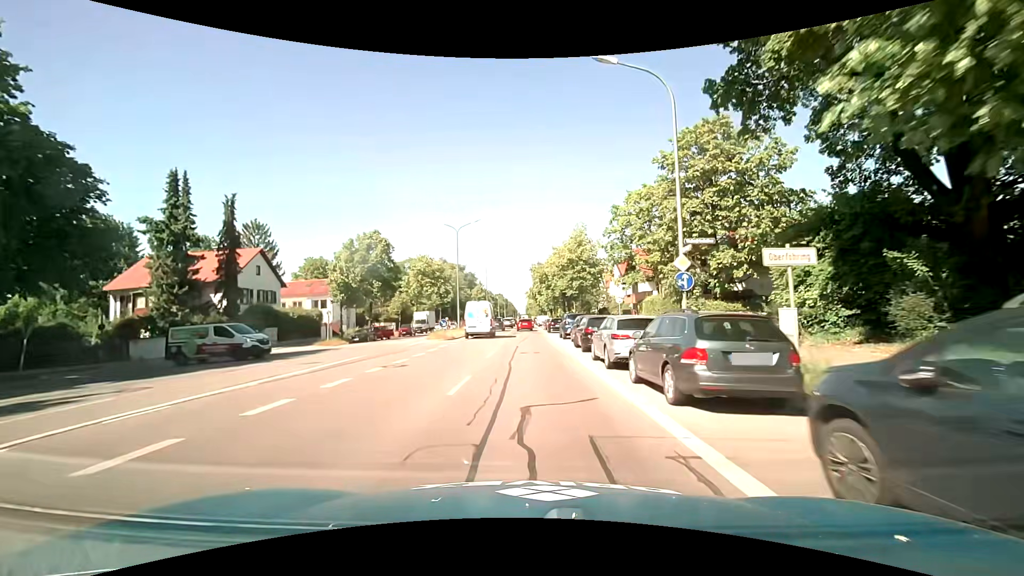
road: primary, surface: asphalt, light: Day
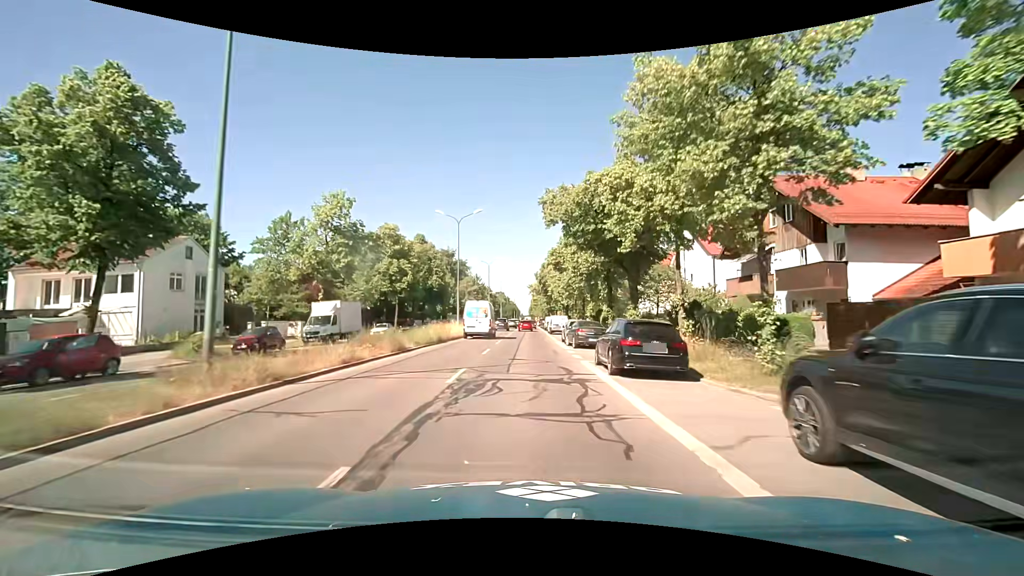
(-0.1, +35.6) m; 0°
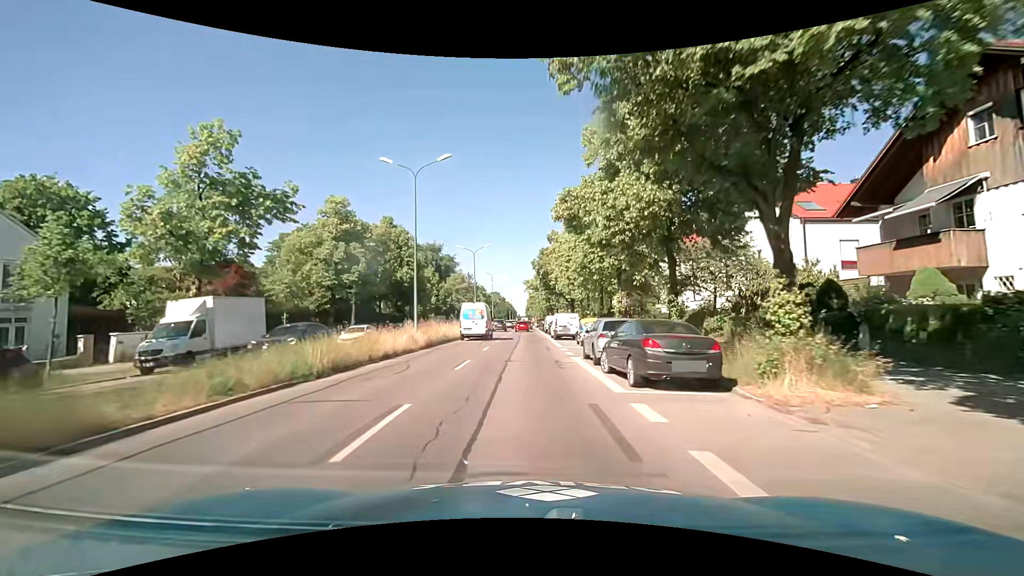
(-0.1, +14.7) m; 0°
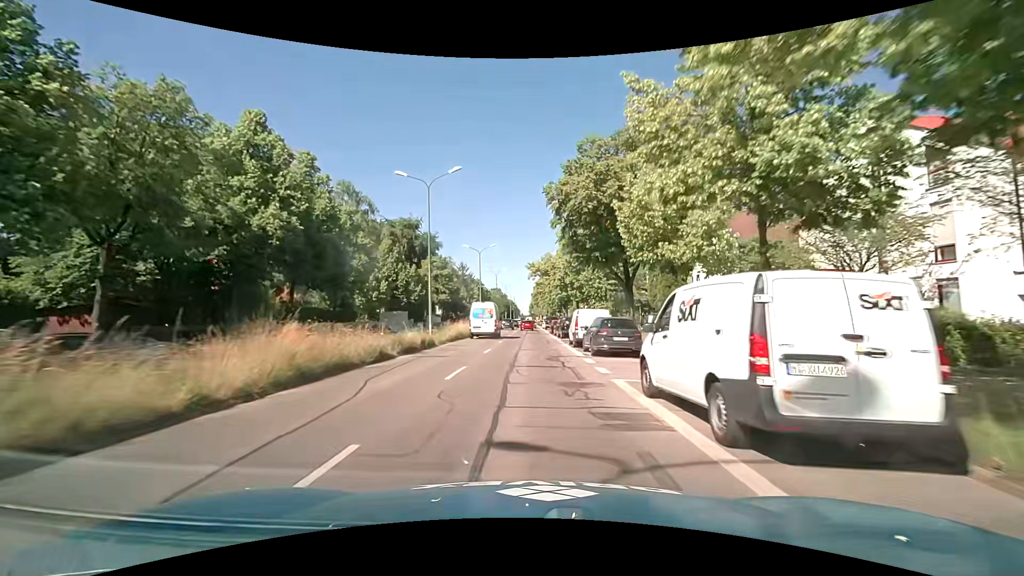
(-0.7, +30.3) m; -1°
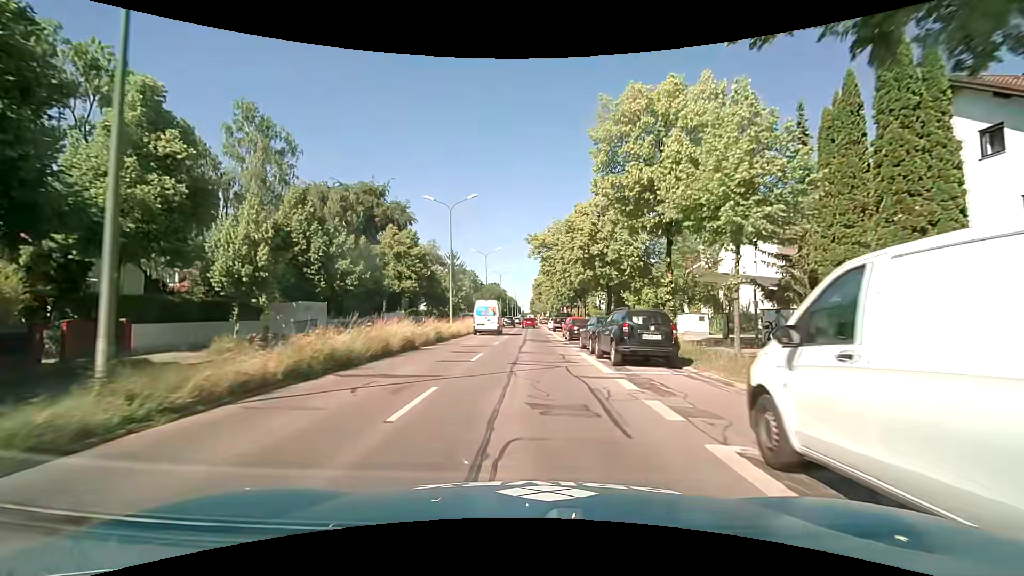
(+0.2, +23.3) m; 0°
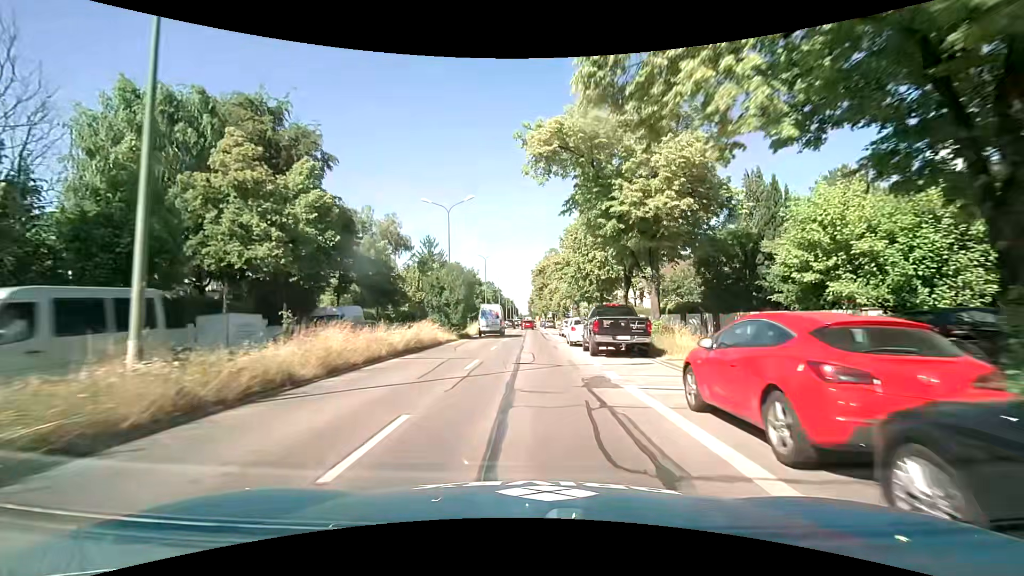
(+0.1, +29.9) m; 0°
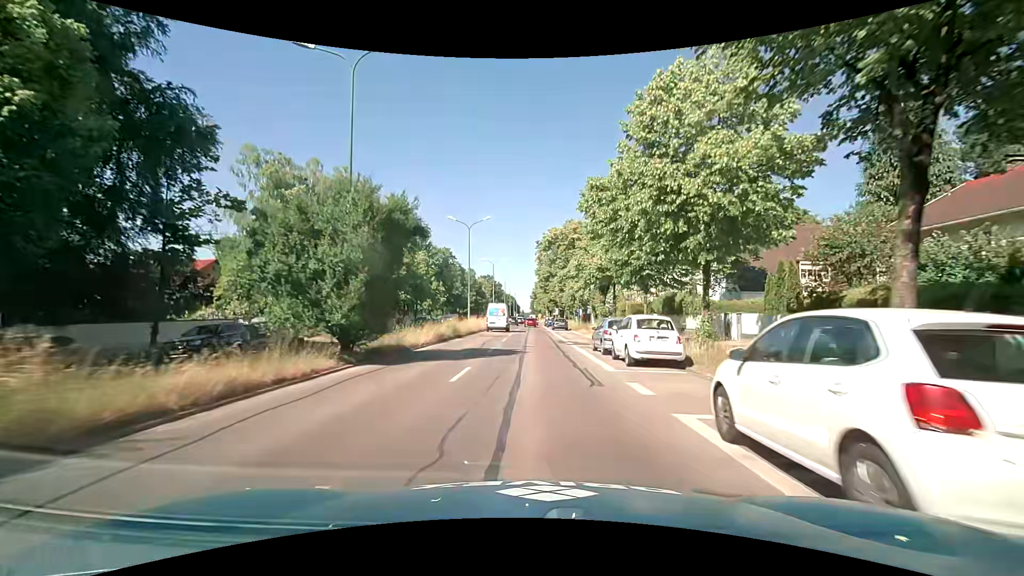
(-0.1, +21.7) m; 0°
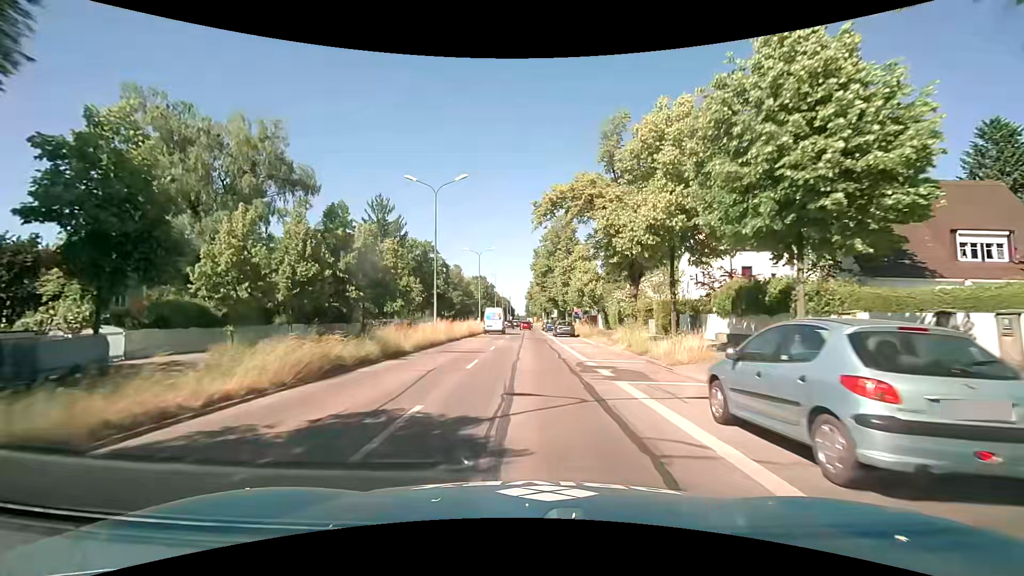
(0.0, +14.4) m; 0°
(0, +10) (0, +20) (0, +30) (0, +40) (0, +50) (0, +60) (-1, +70) (-1, +80) (-1, +90) (-1, +100) m
